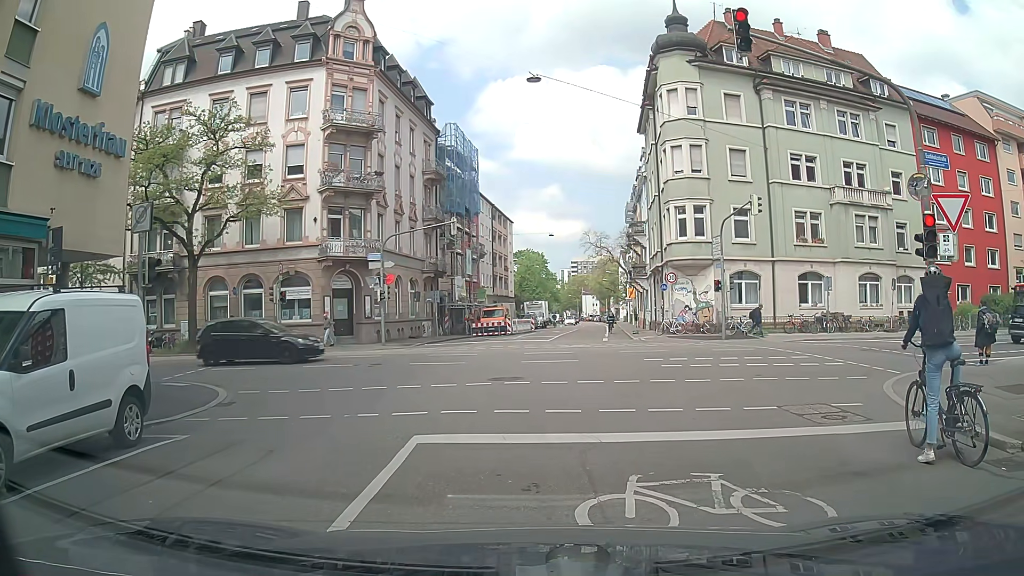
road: residential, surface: asphalt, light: Day
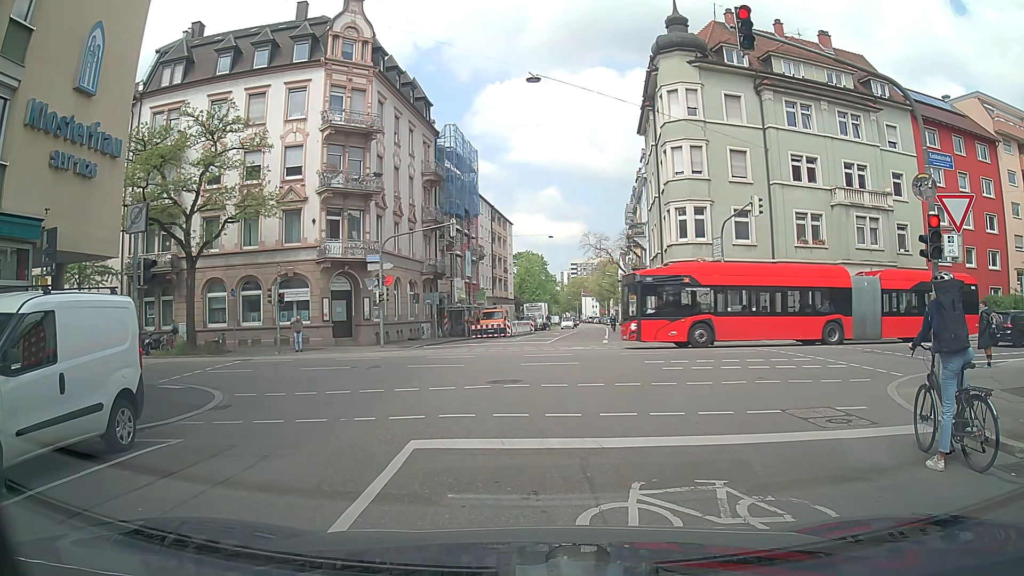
(0.0, +0.2) m; 0°
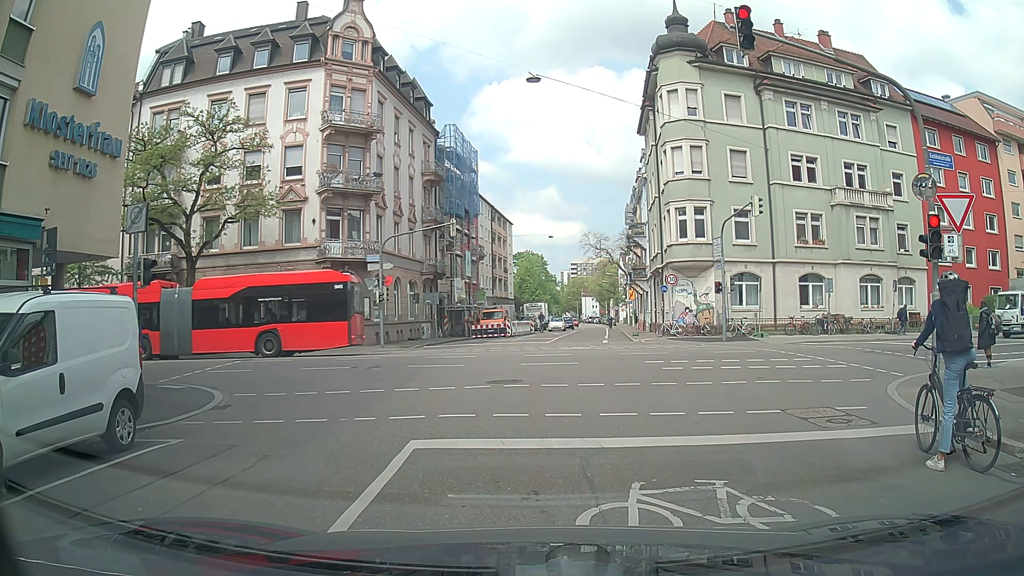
(0.0, 0.0) m; 0°
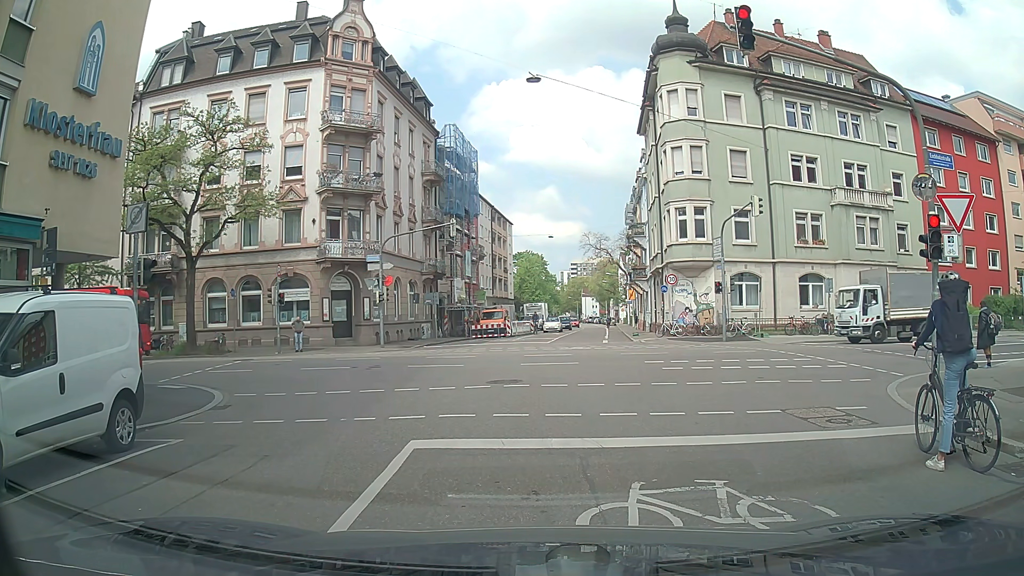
(0.0, 0.0) m; 0°
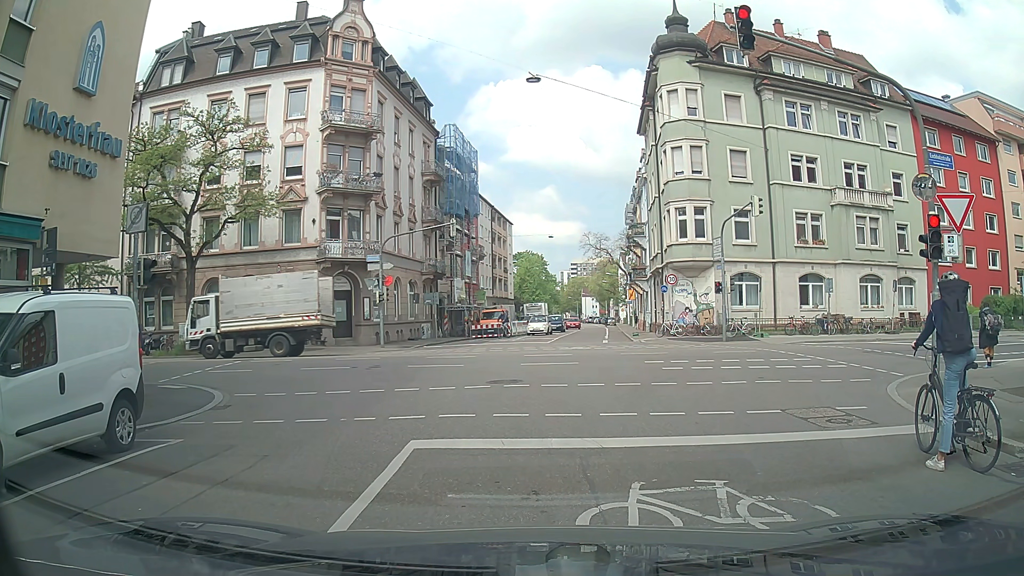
(0.0, 0.0) m; 0°
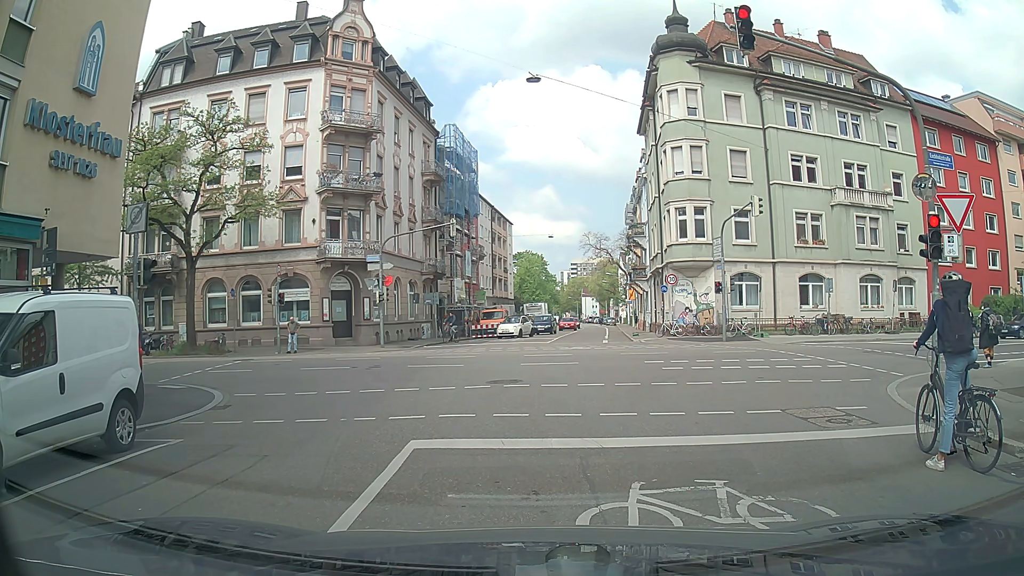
(0.0, 0.0) m; 0°
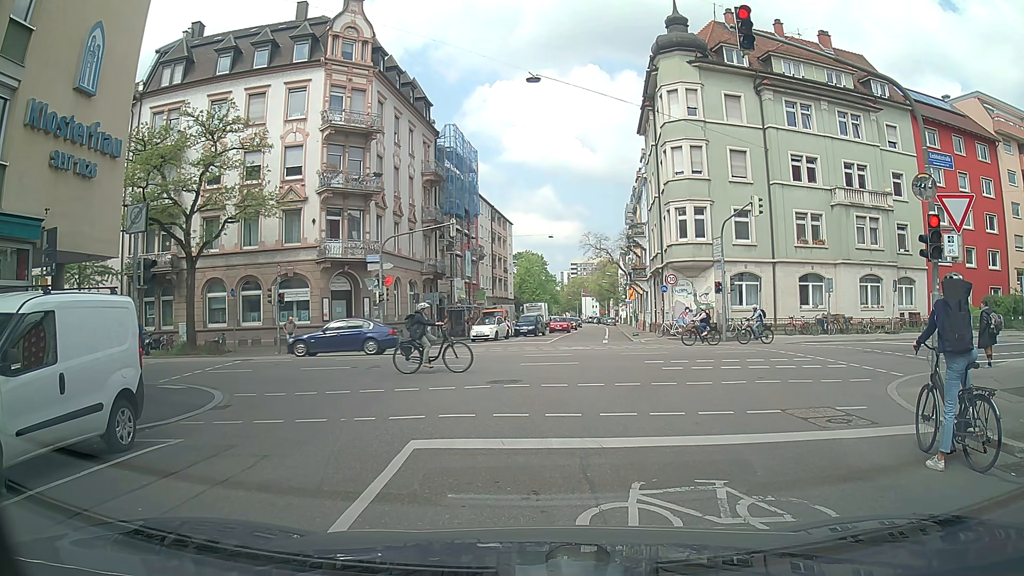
(0.0, 0.0) m; 0°
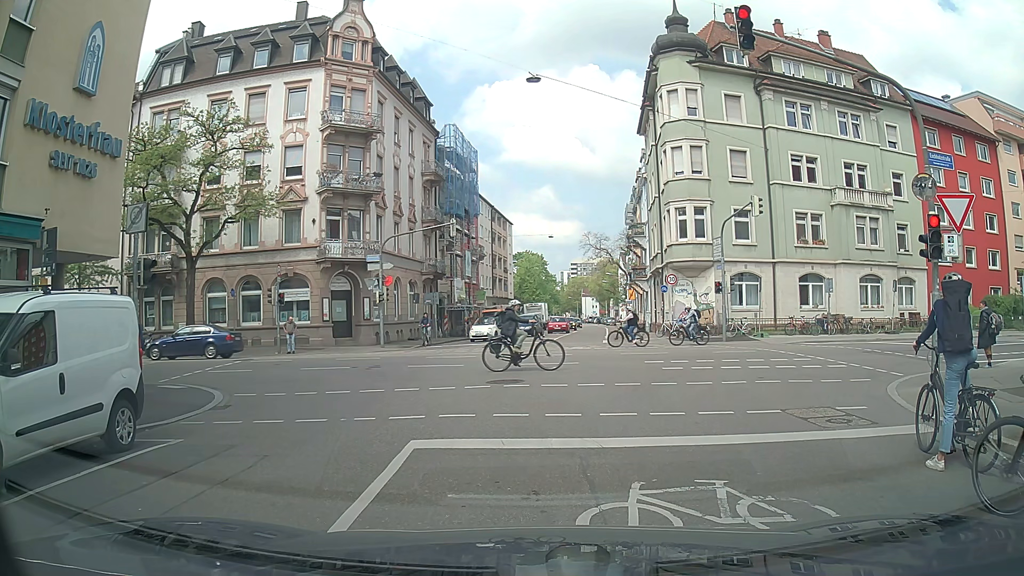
(0.0, 0.0) m; 0°
